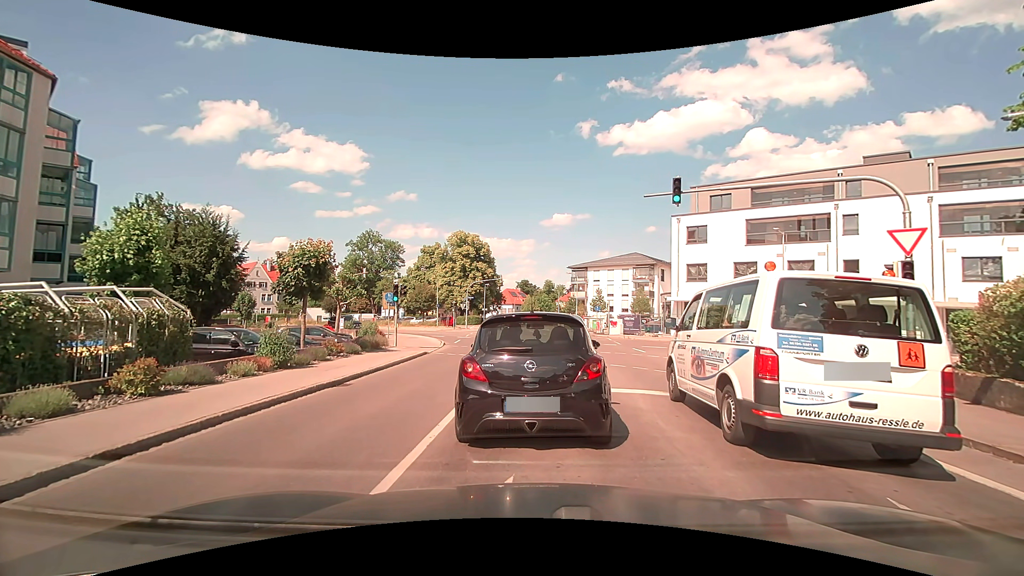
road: tertiary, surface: asphalt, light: Day
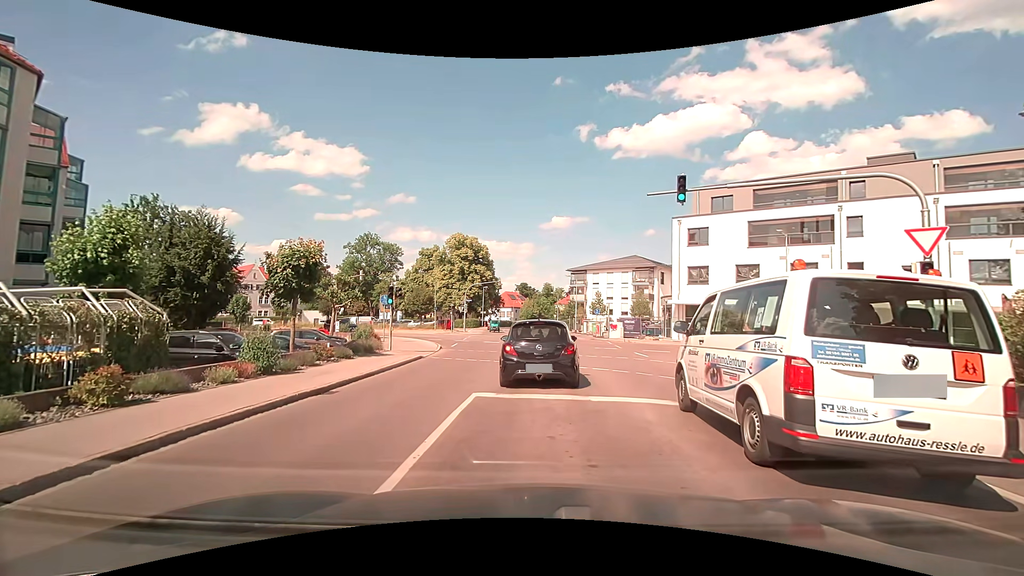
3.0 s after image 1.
(0.0, +0.7) m; 0°
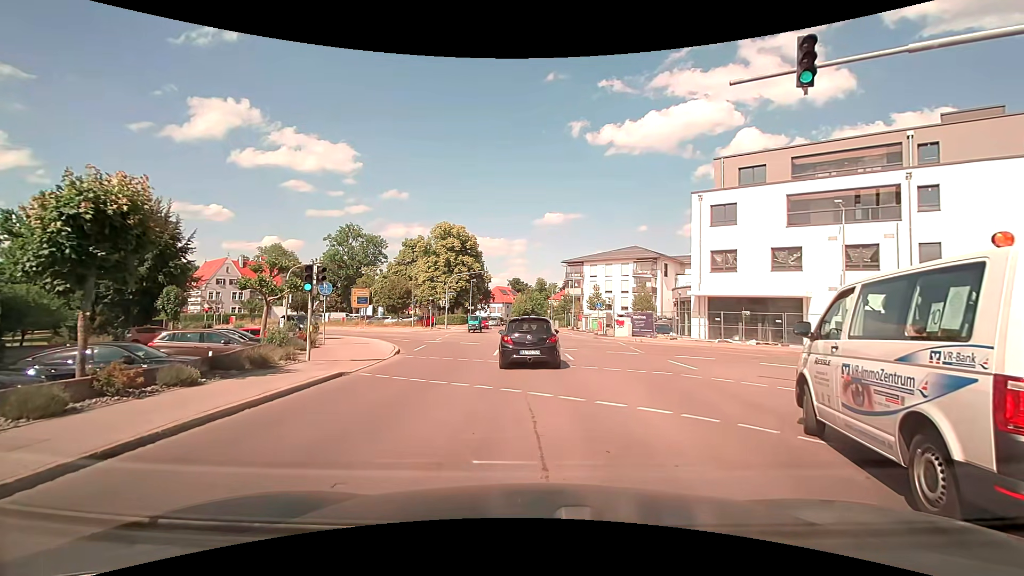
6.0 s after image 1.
(+0.4, +7.9) m; +2°
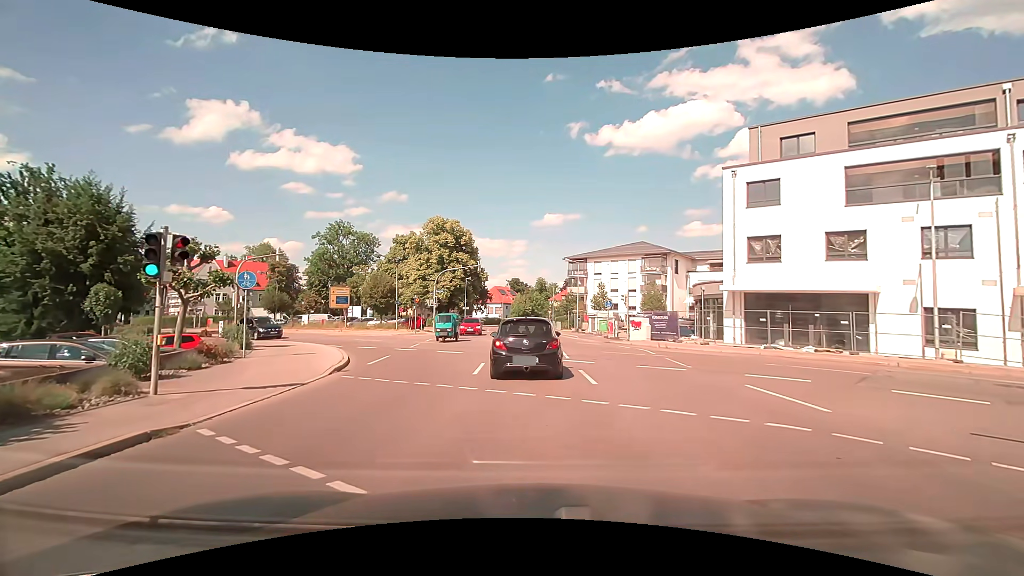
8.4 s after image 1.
(+0.1, +6.3) m; +1°
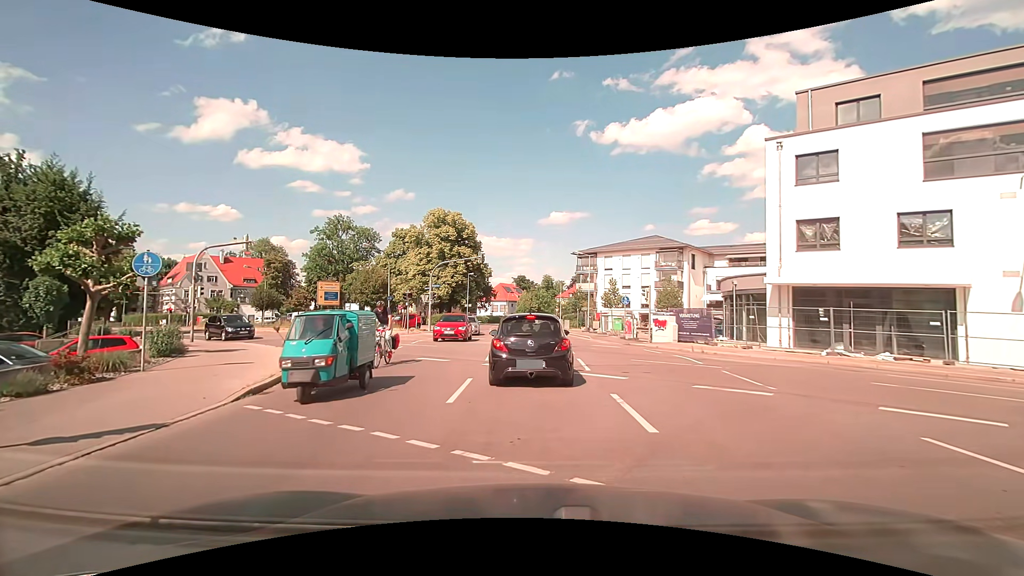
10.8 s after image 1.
(-0.1, +4.6) m; +1°
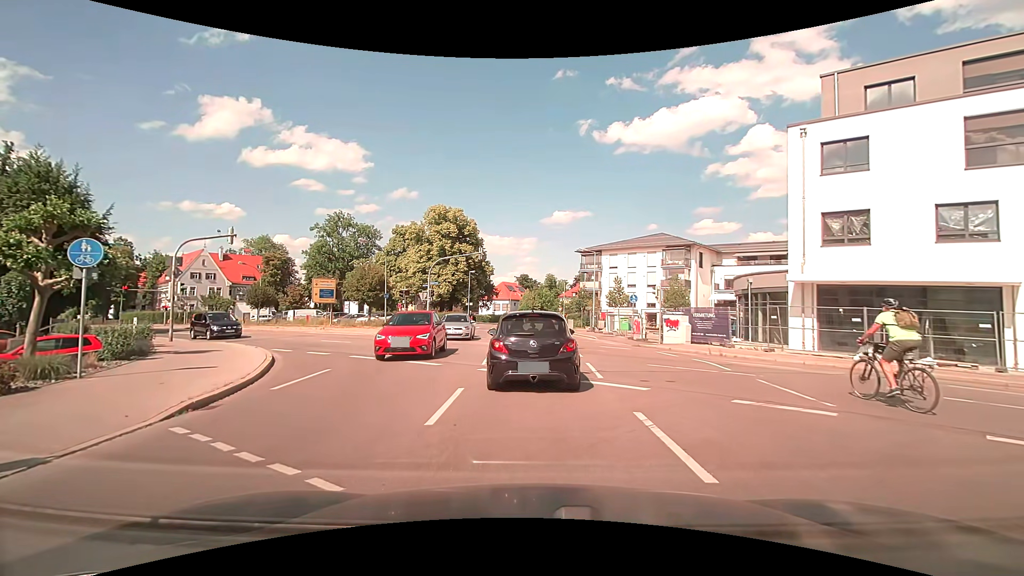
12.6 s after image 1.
(0.0, +1.7) m; 0°
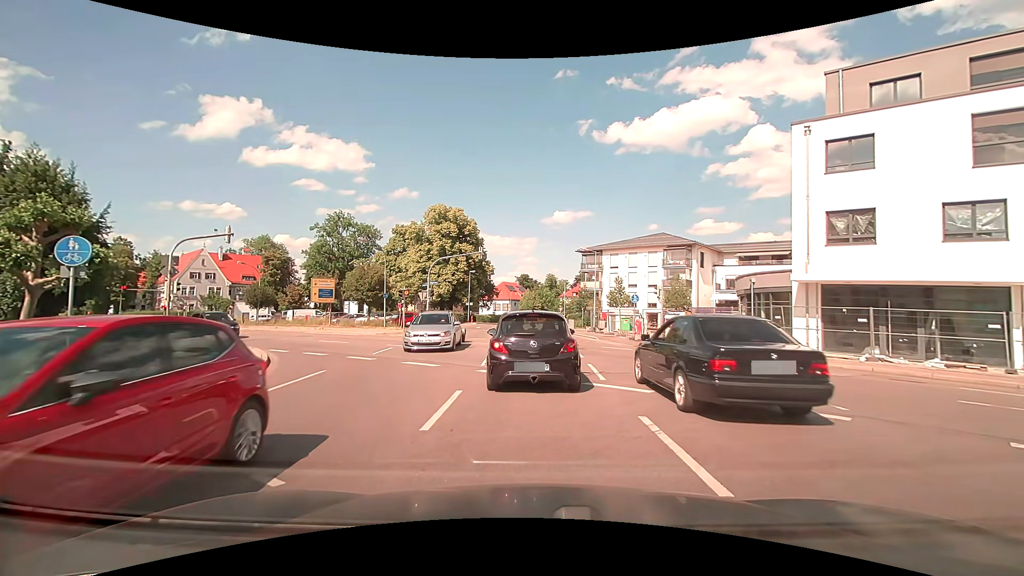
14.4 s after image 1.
(0.0, +0.3) m; 0°
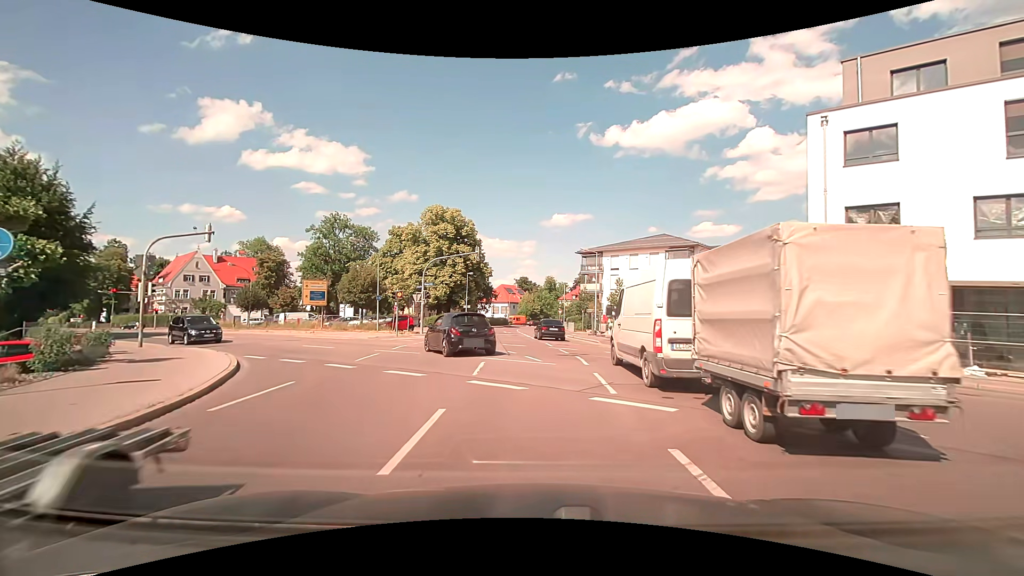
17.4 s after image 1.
(0.0, +1.8) m; -2°
(0, +10) (-2, +20) (-9, +27) (-17, +33) (-25, +40) (-32, +46) (-40, +52) (-48, +59) (-55, +65) (-63, +71) m
